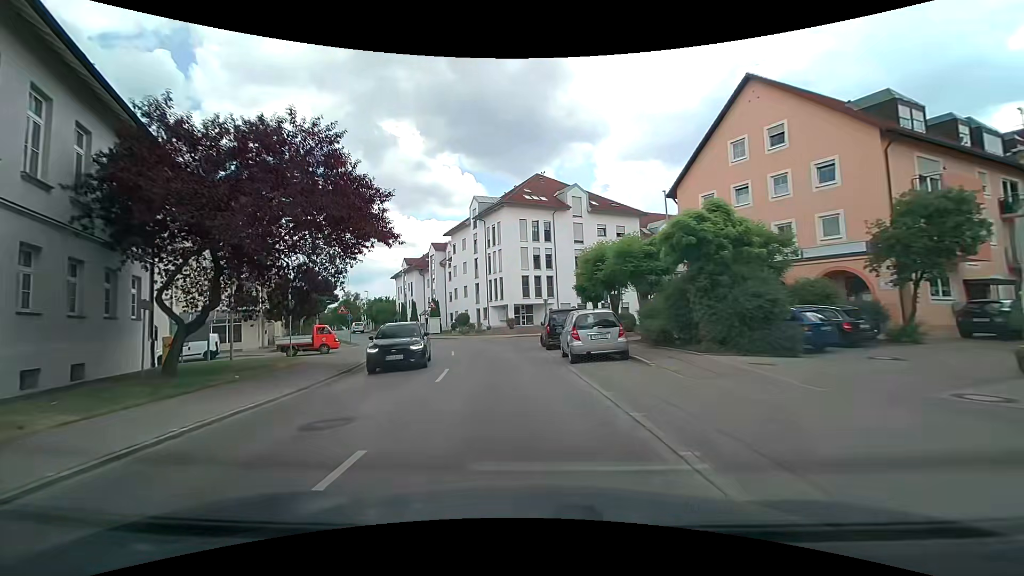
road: tertiary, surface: asphalt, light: Day
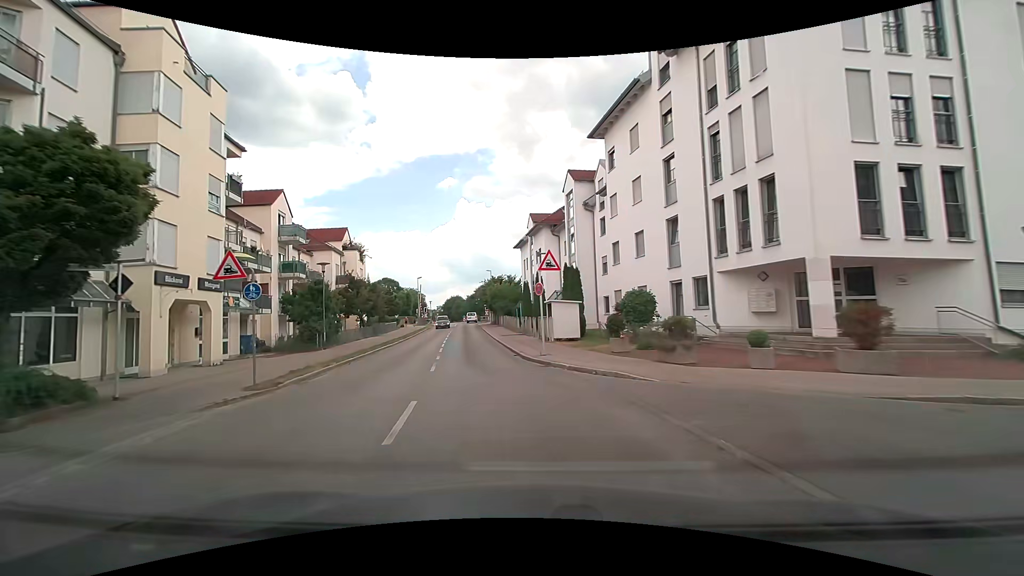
(-5.5, +32.6) m; -18°
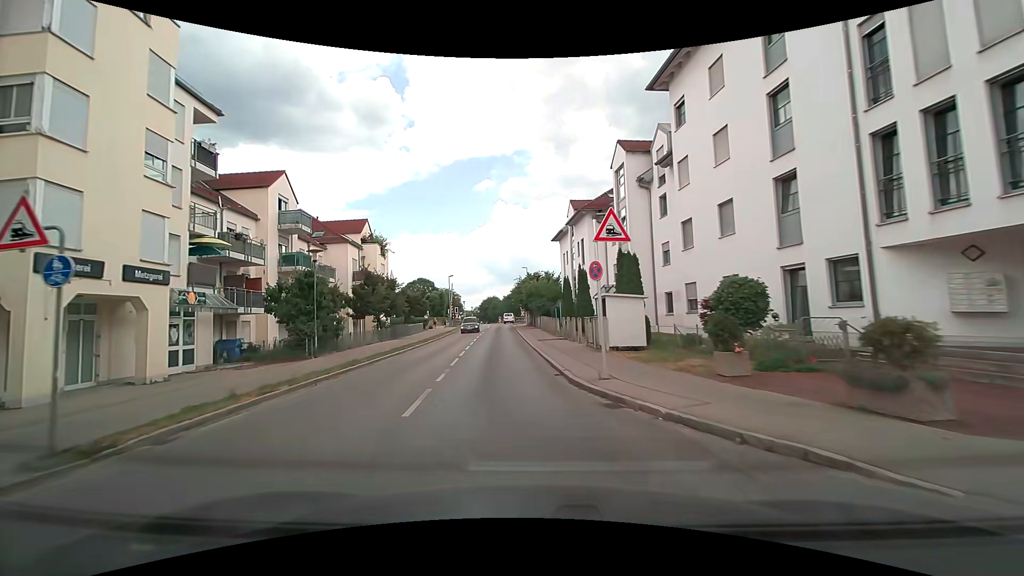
(-0.2, +6.4) m; -4°
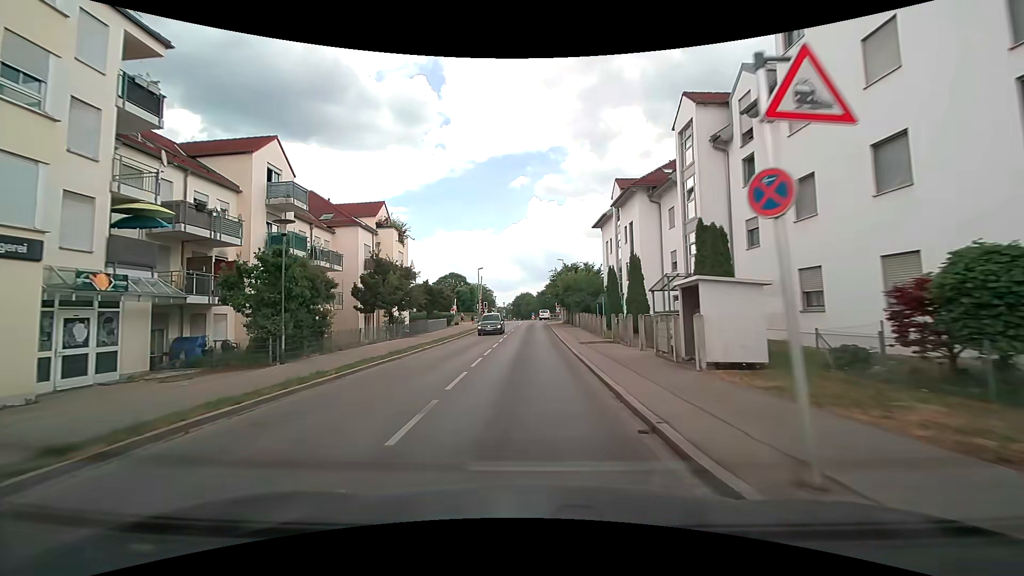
(-0.2, +6.4) m; -4°
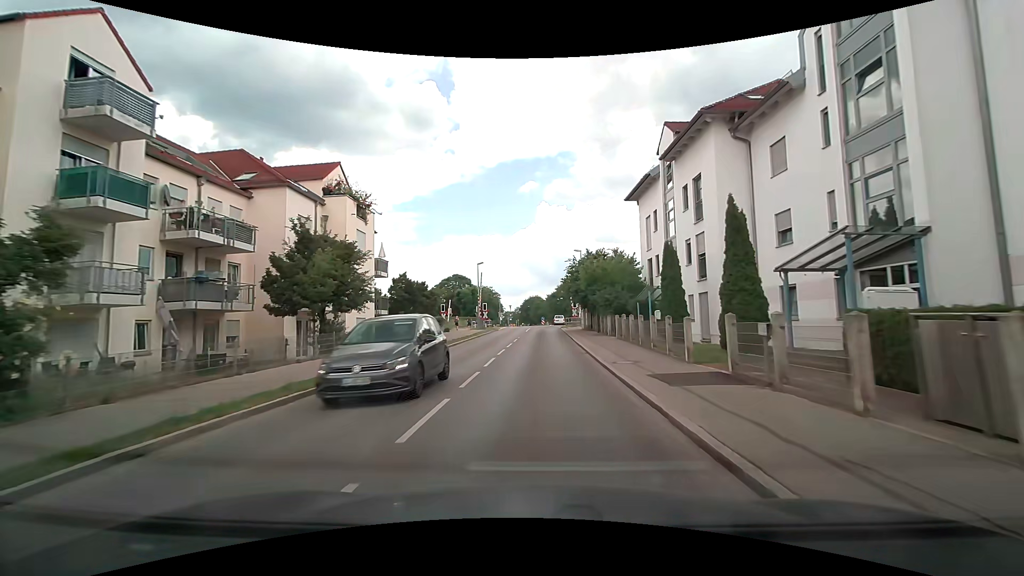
(-0.1, +12.9) m; 0°
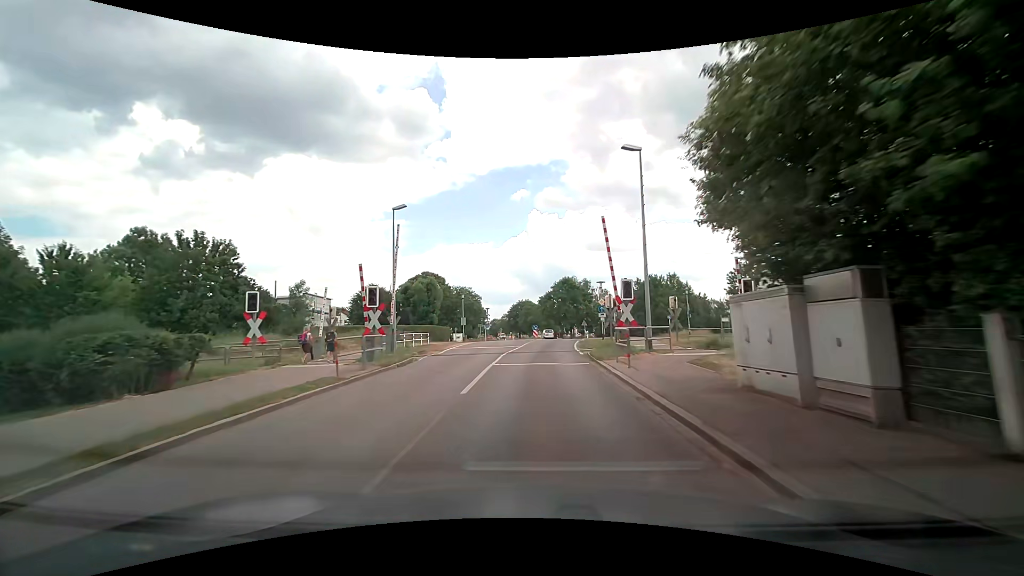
(+0.3, +34.9) m; +1°
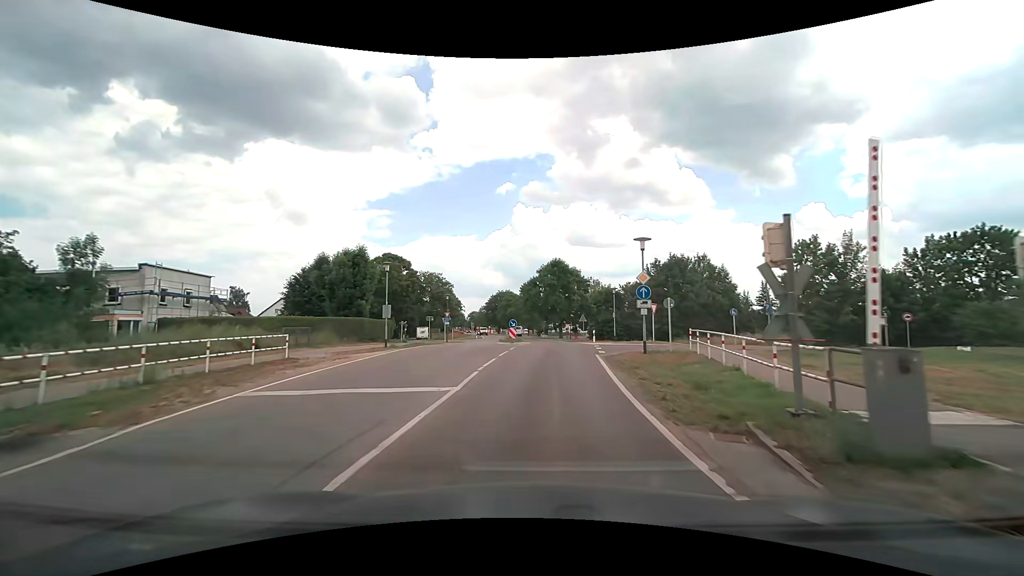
(+0.3, +21.6) m; +1°
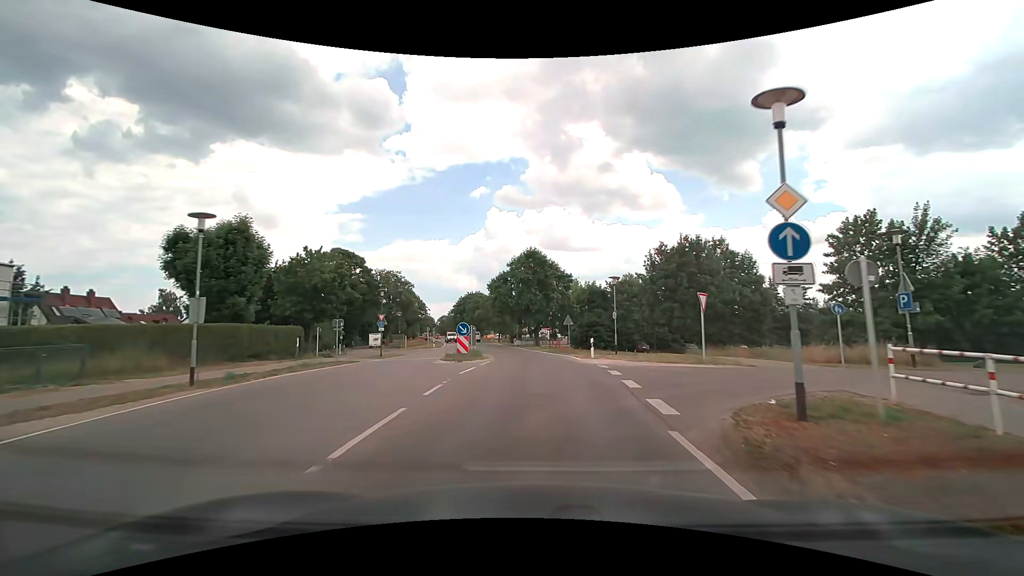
(+0.5, +14.2) m; +4°
(0, +10) (0, +20) (0, +30) (-1, +40) (-3, +50) (-4, +60) (-6, +70) (-8, +79) (-10, +89) (-12, +99) m
